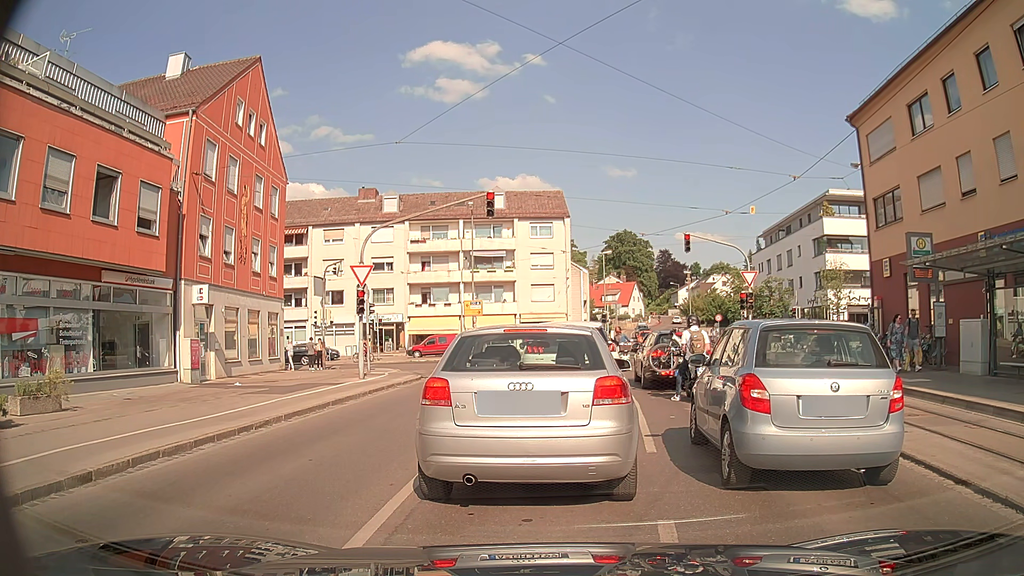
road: tertiary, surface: asphalt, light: Day
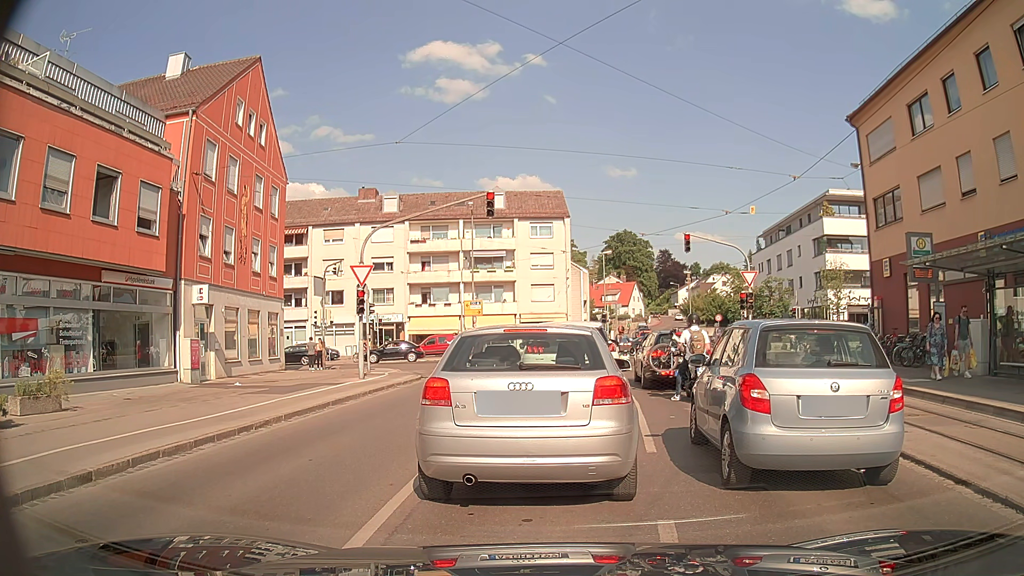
(0.0, 0.0) m; 0°
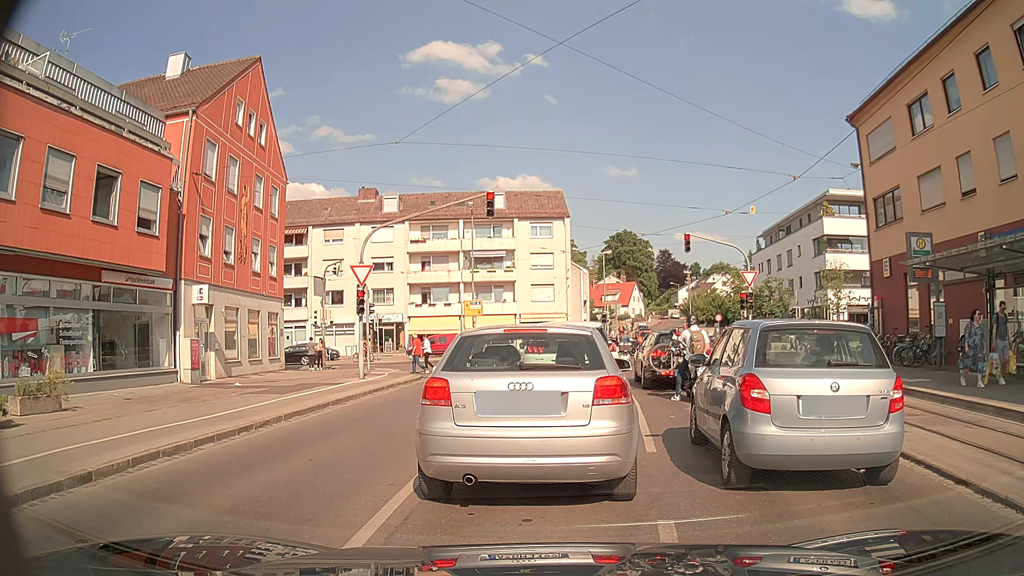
(0.0, 0.0) m; 0°
(0, +10) (0, +20) (0, +30) (-2, +39) (-11, +45) (-21, +45) (-31, +44) (-40, +43) (-50, +41) (-60, +39) m
